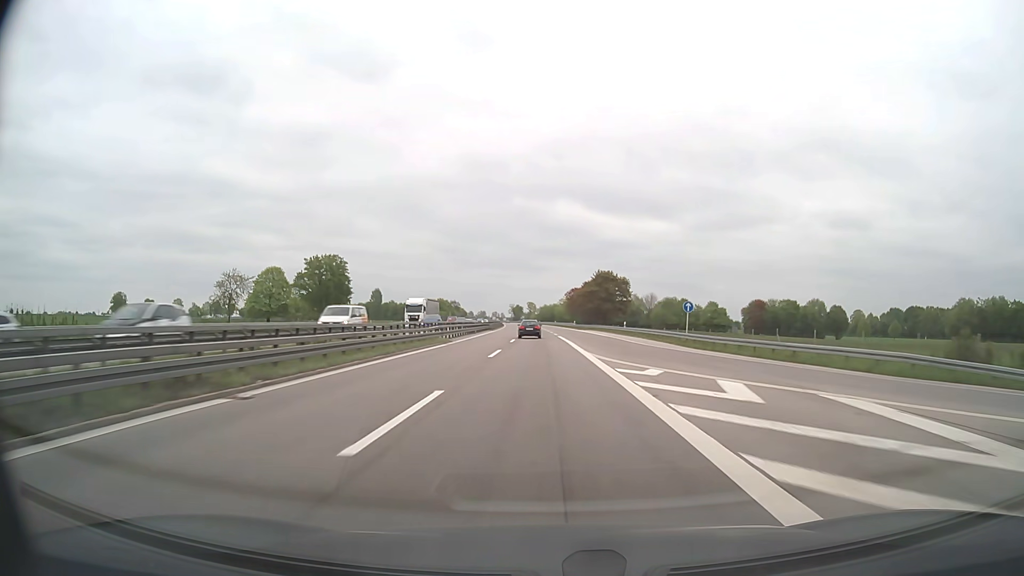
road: motorway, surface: asphalt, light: Day
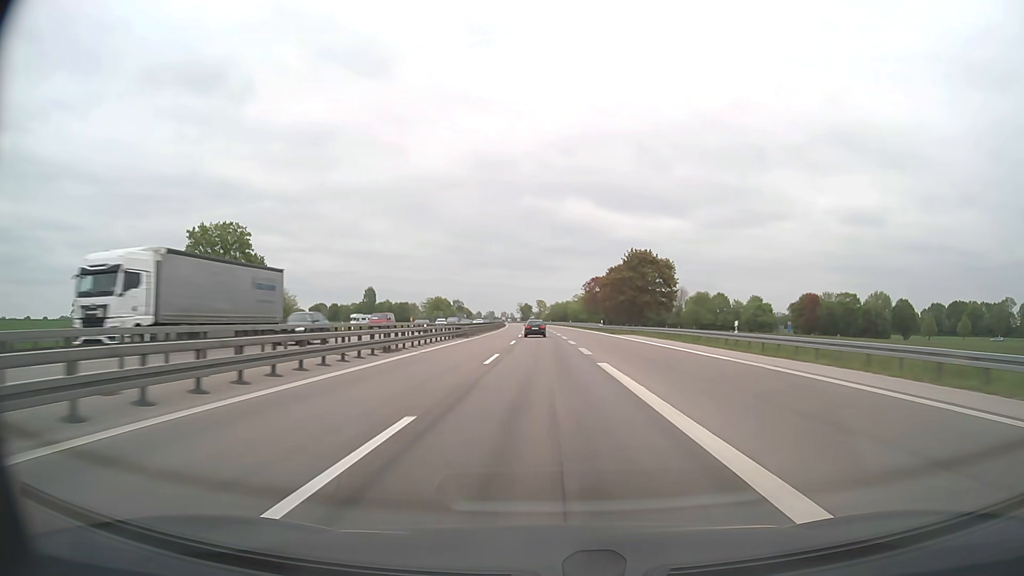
(-0.3, +39.5) m; -1°
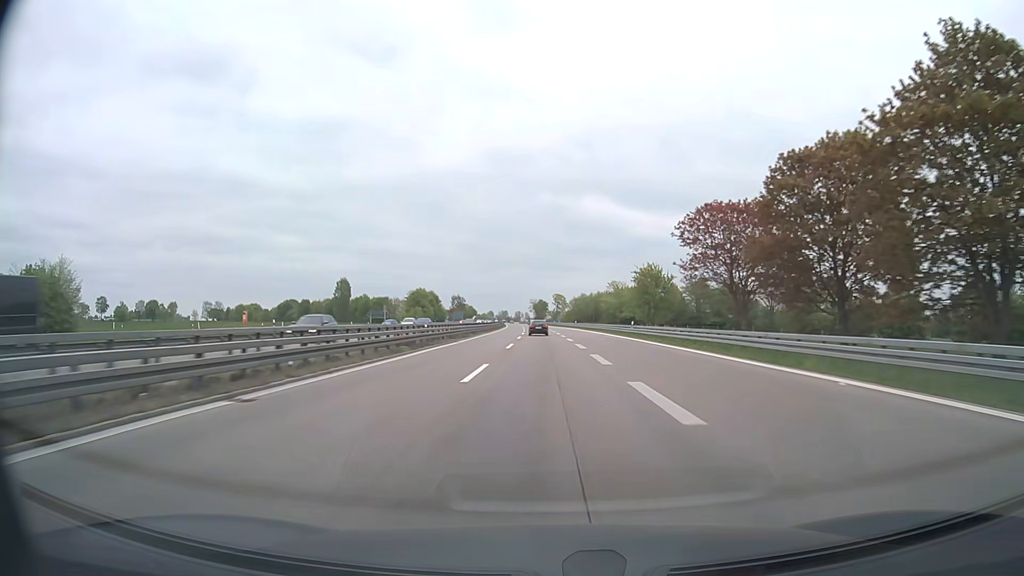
(-1.1, +79.1) m; -1°
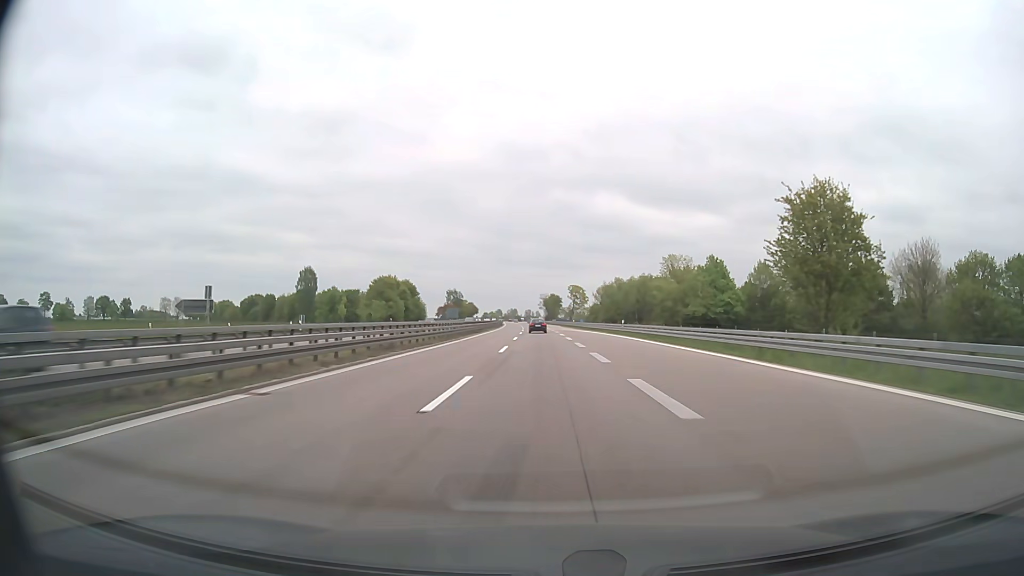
(-0.6, +59.4) m; -1°
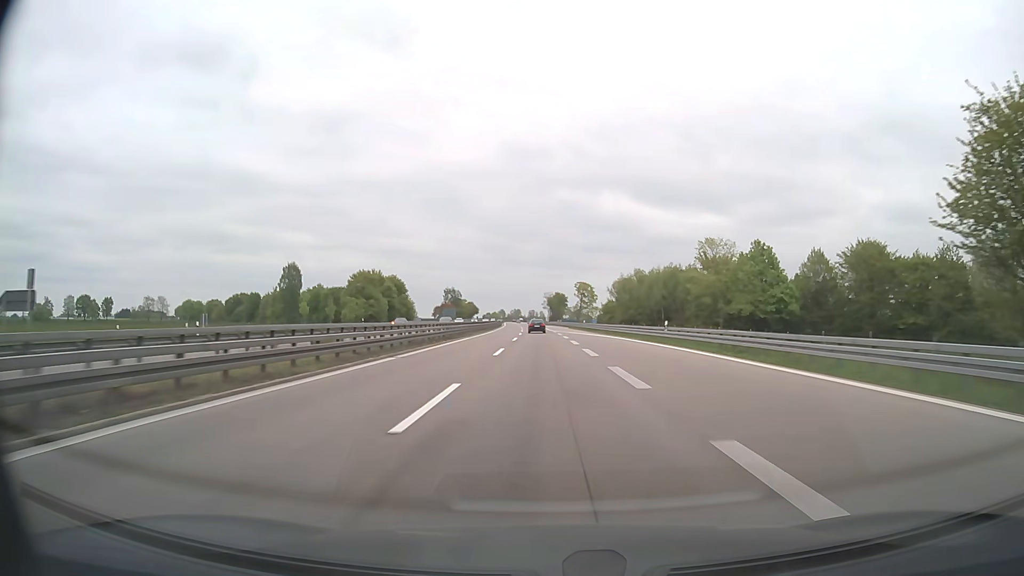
(-0.1, +19.8) m; 0°
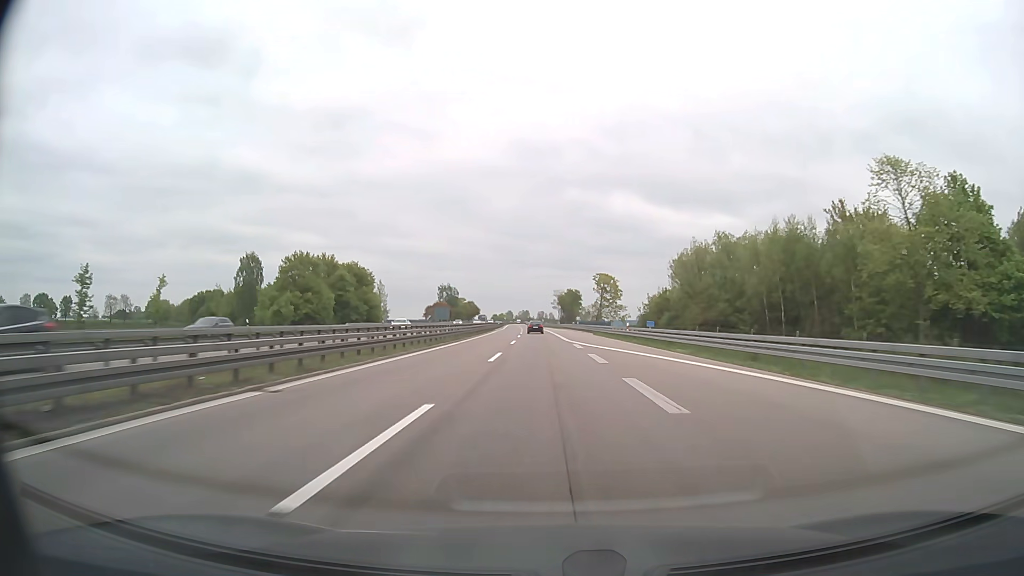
(-0.2, +39.6) m; -1°
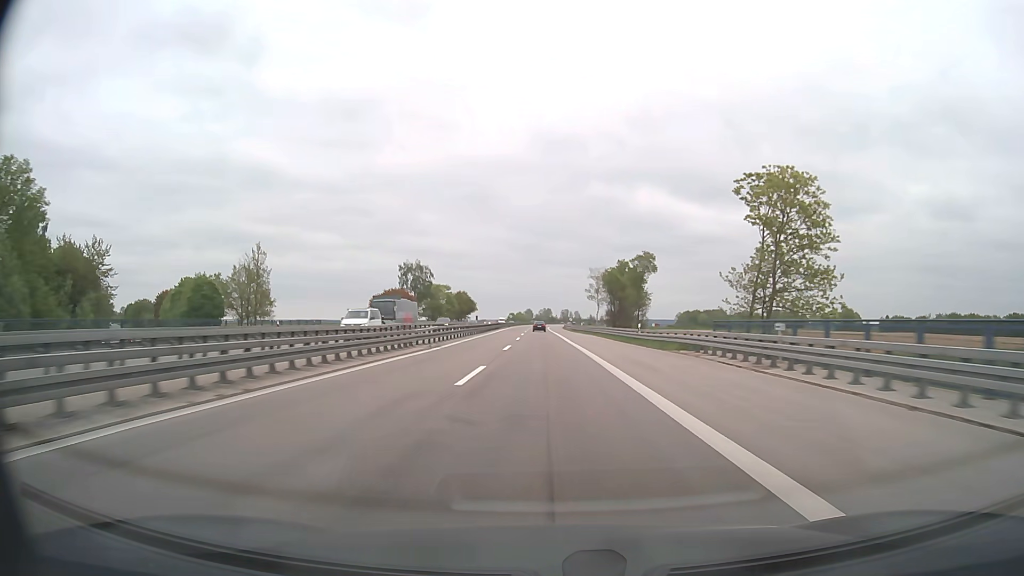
(-1.8, +99.1) m; -2°
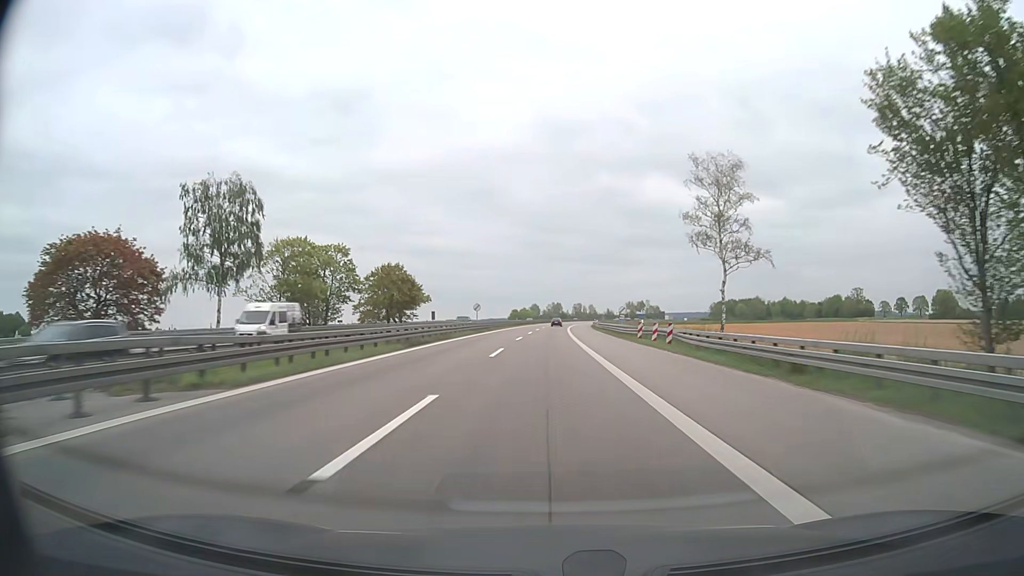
(-1.1, +99.2) m; -1°
(0, +10) (0, +20) (0, +30) (0, +40) (0, +50) (0, +60) (+1, +70) (+1, +80) (+1, +90) (+1, +100) m
